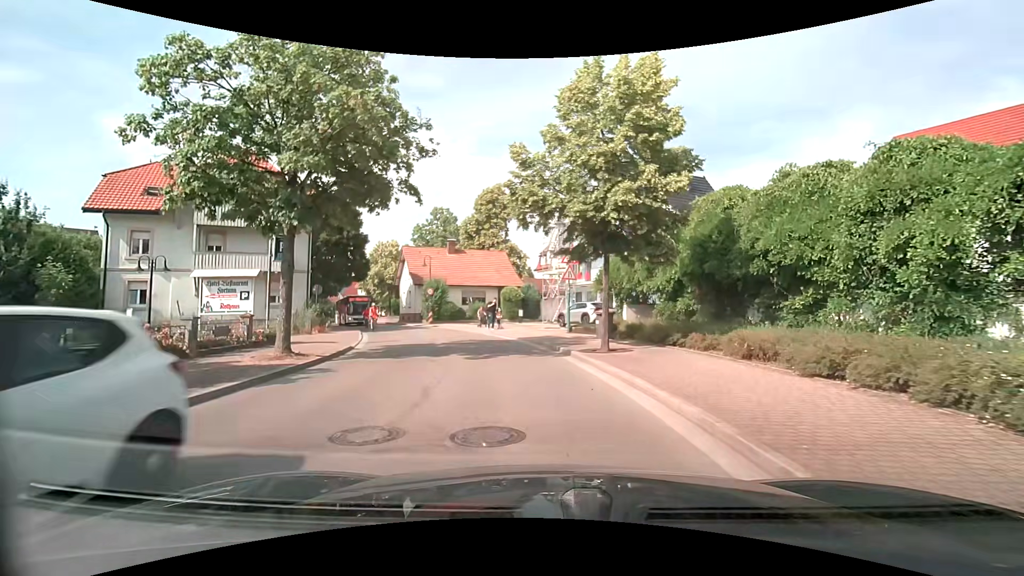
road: tertiary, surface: asphalt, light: Day
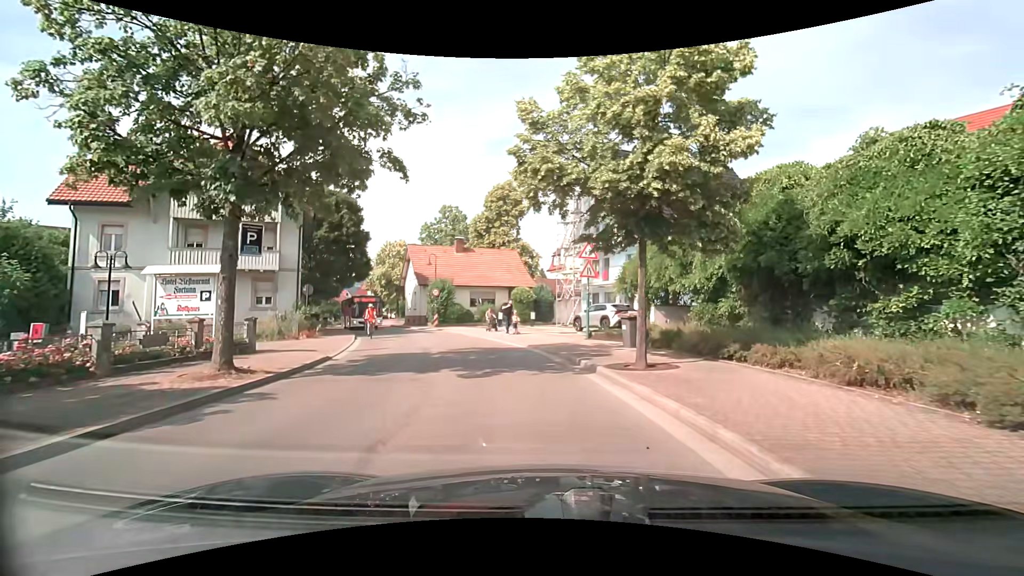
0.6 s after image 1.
(-0.1, +3.1) m; -1°
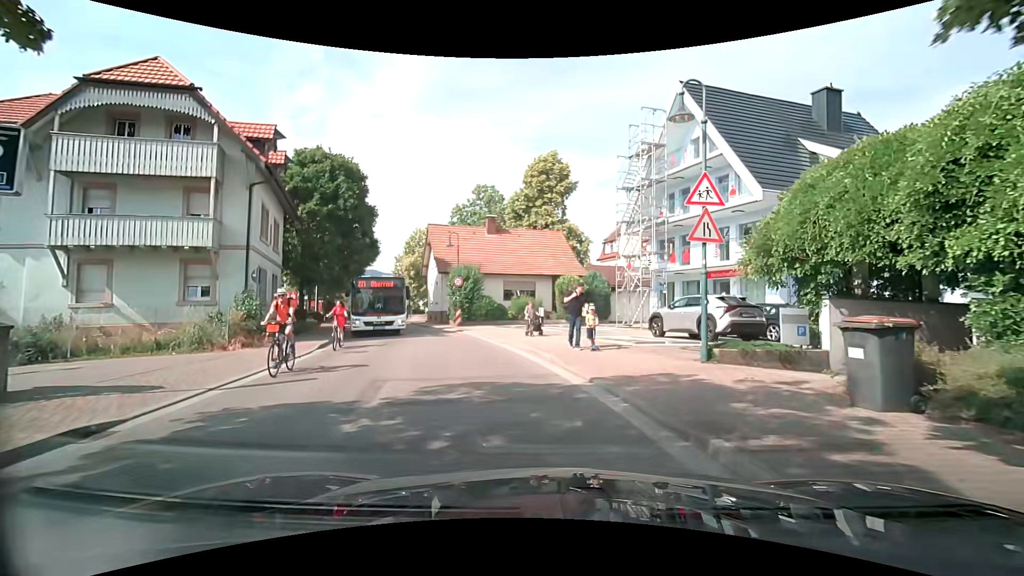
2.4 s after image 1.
(-0.4, +9.4) m; -5°
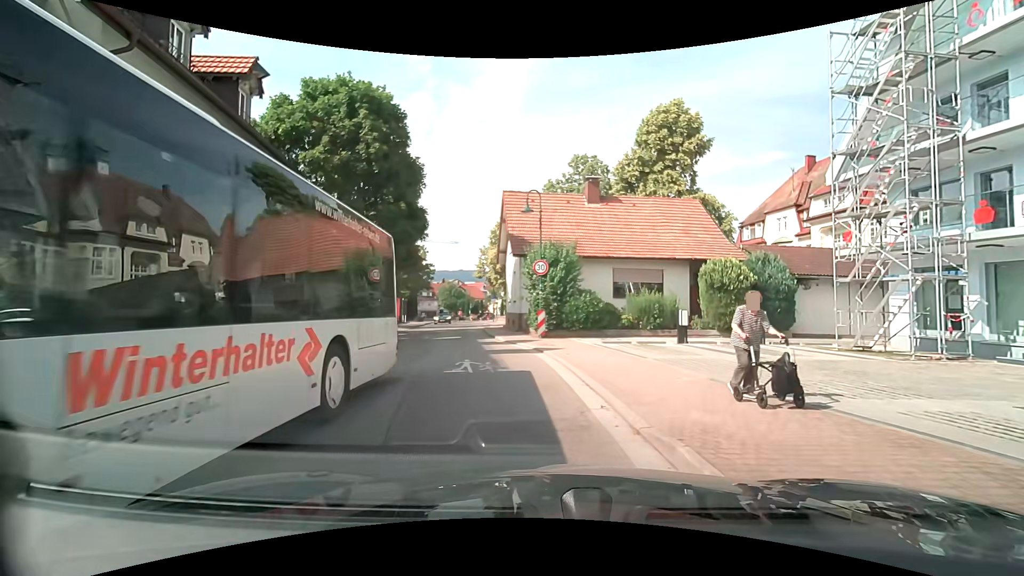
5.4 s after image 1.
(-0.9, +11.8) m; -13°
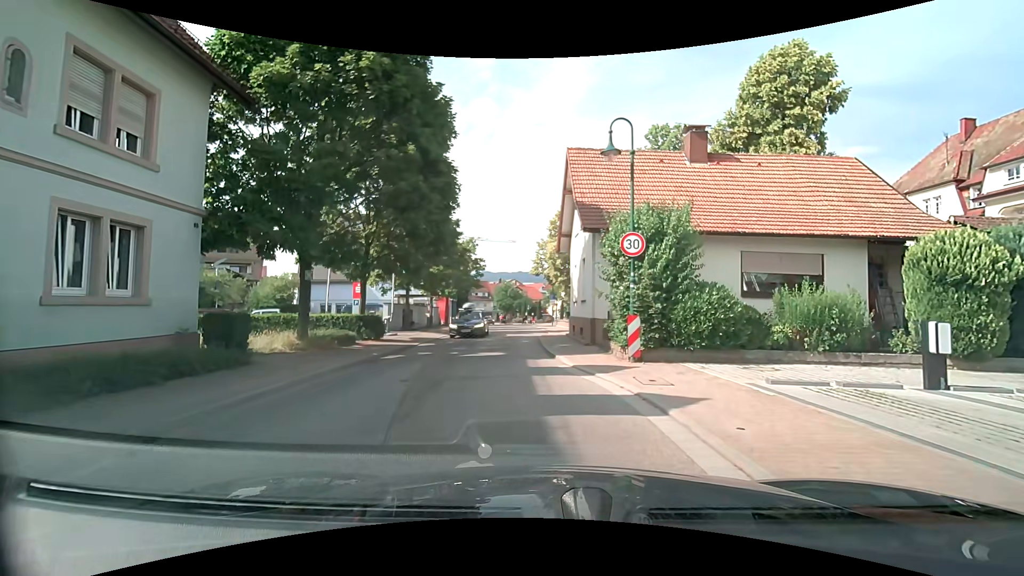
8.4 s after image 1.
(-0.4, +7.9) m; -7°
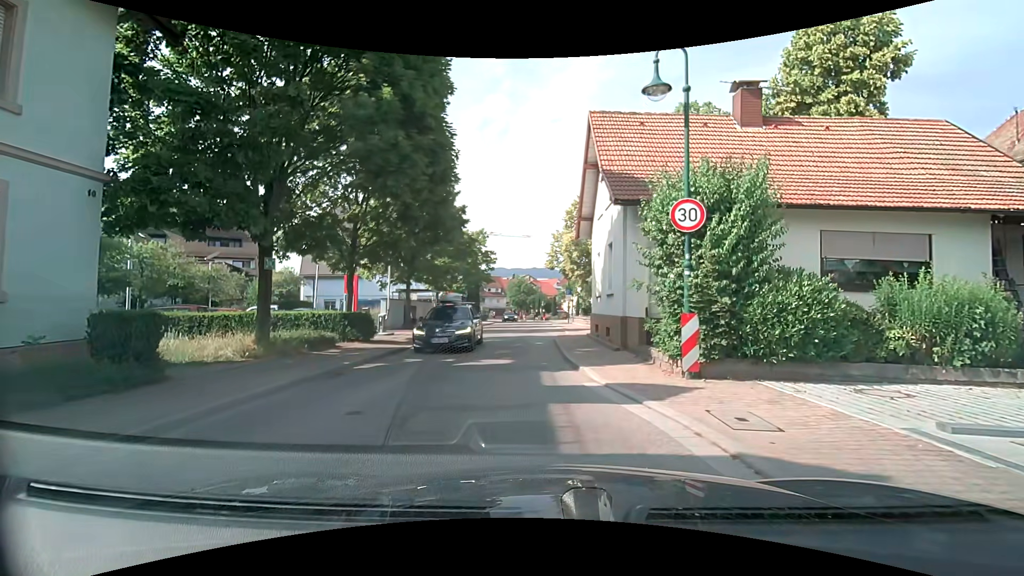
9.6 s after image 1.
(0.0, +3.3) m; -1°
(0, +10) (-1, +20) (-1, +30) (-1, +40) (-1, +50) (-1, +60) (-2, +70) (-4, +80) (-7, +89) (-10, +99) m
